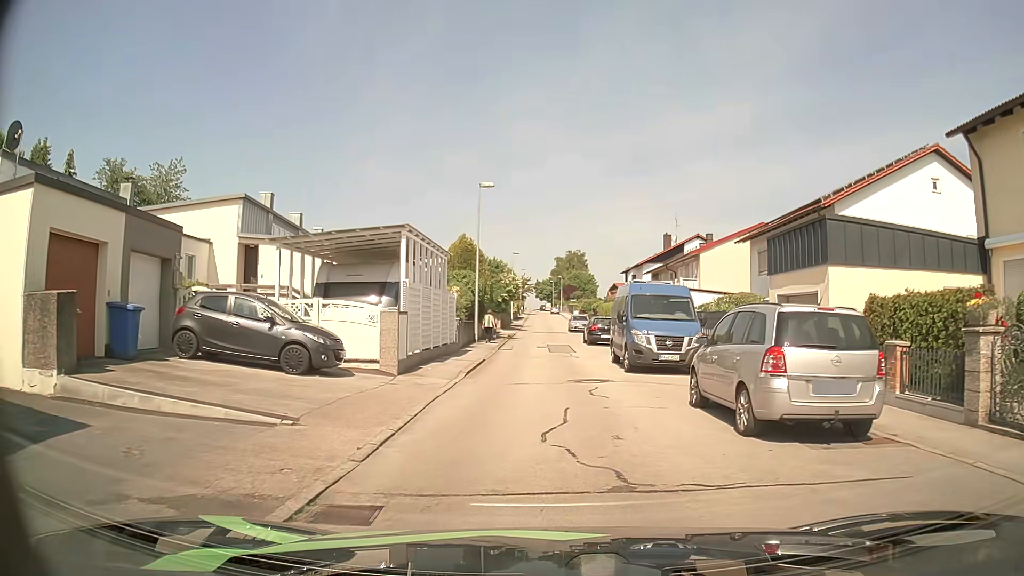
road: residential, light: Day
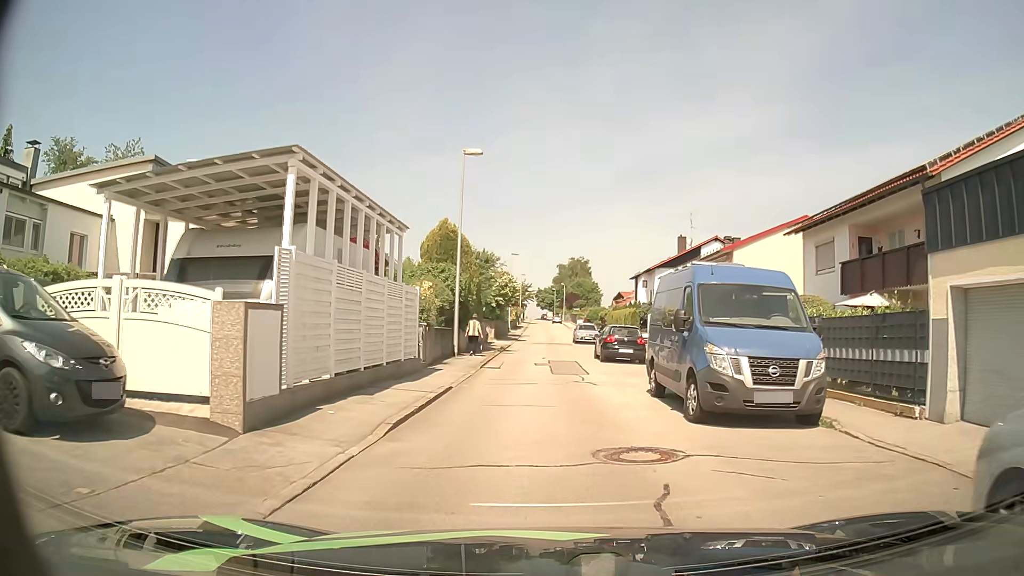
(-0.1, +8.0) m; +1°
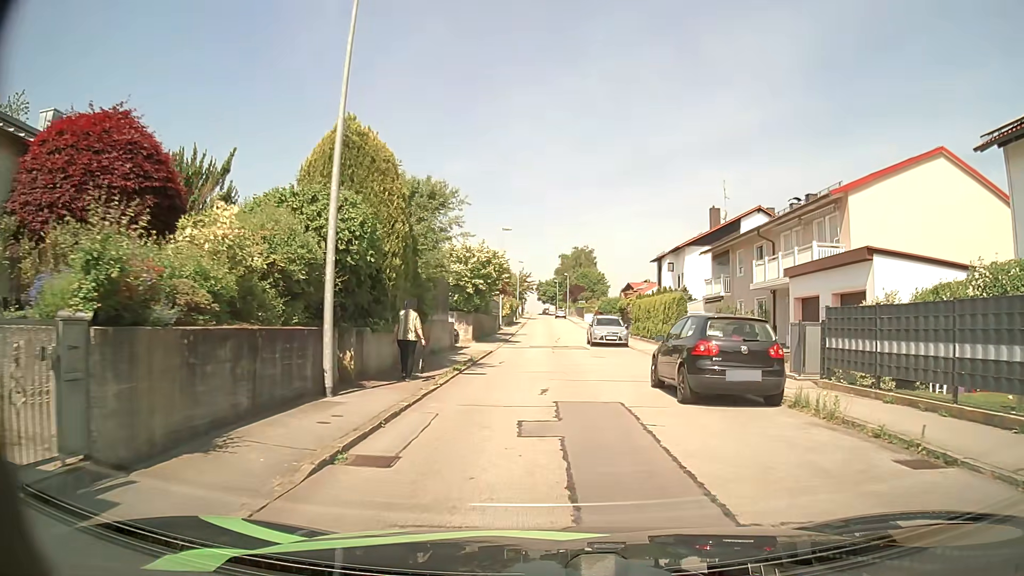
(-0.3, +15.5) m; -1°
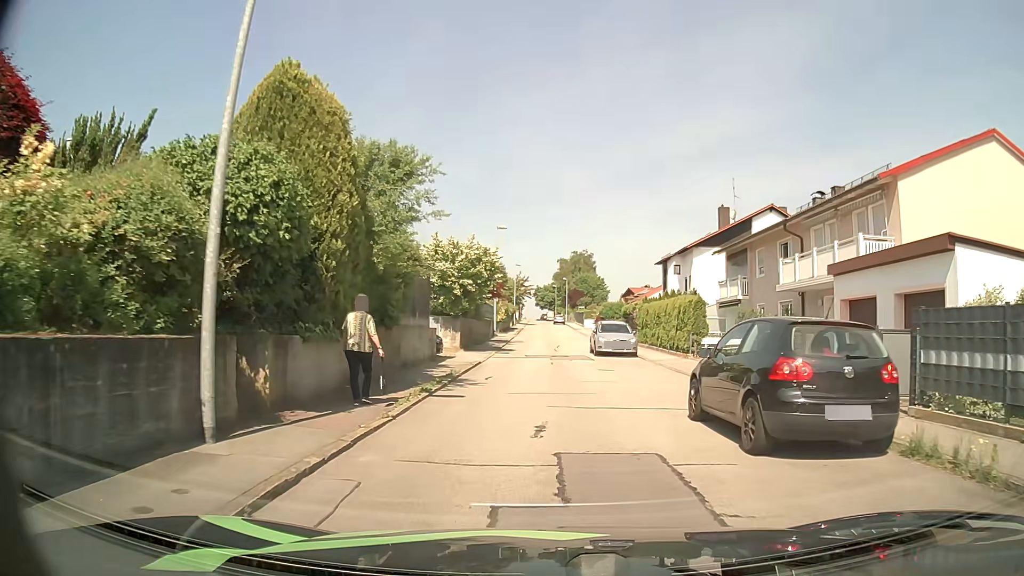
(0.0, +4.0) m; 0°
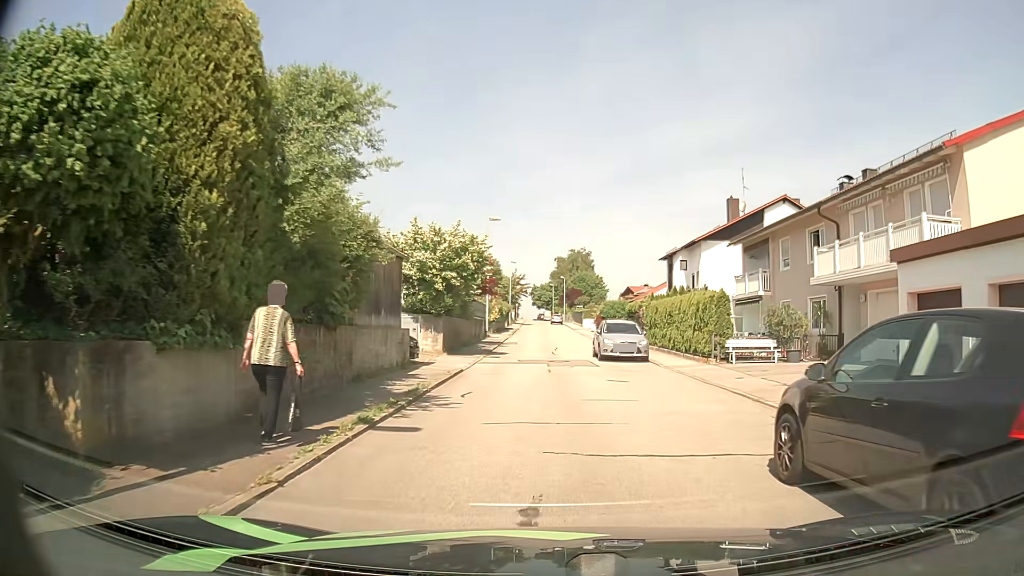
(0.0, +4.0) m; +1°
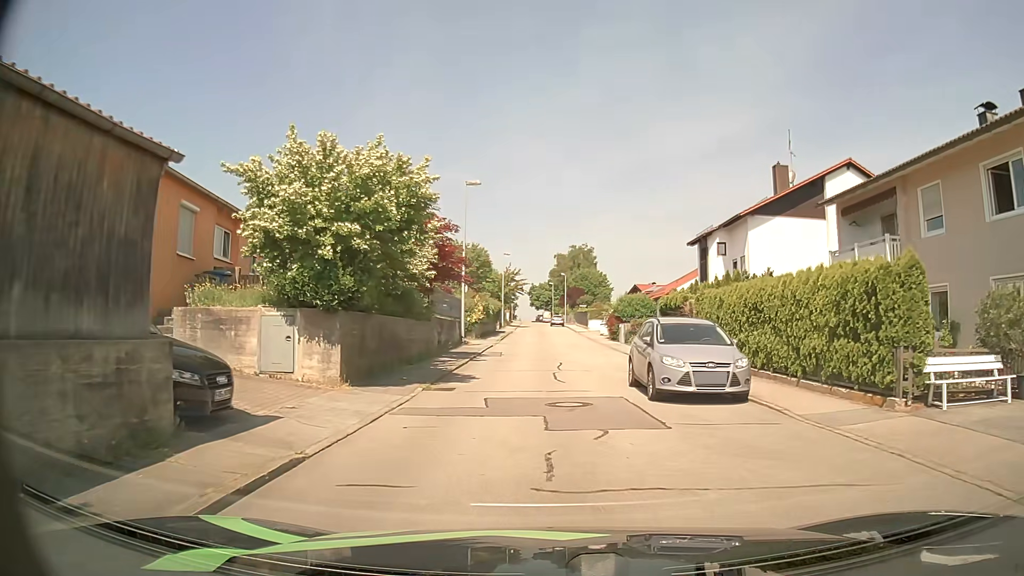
(-0.1, +12.5) m; -1°
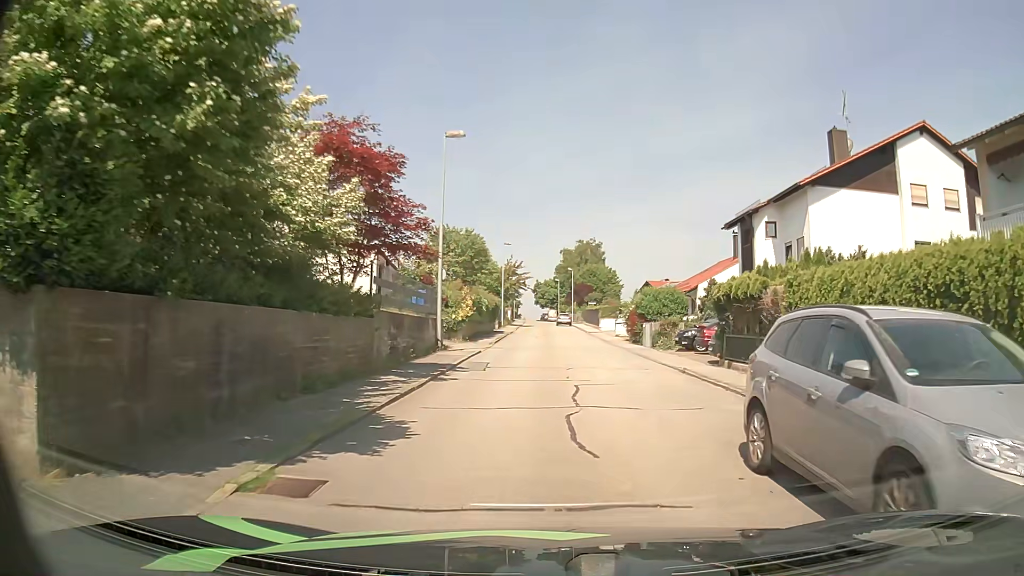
(0.0, +8.7) m; 0°
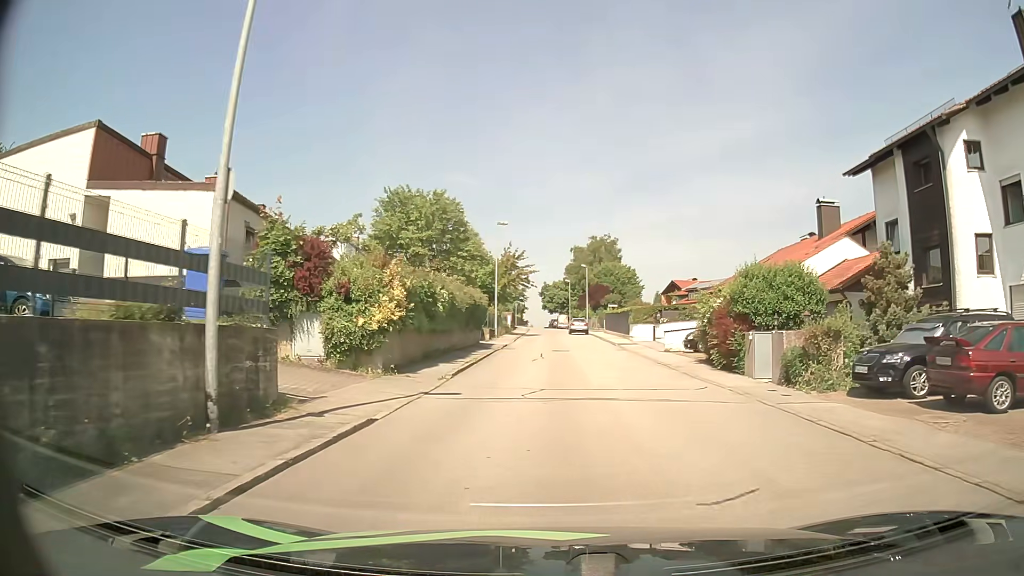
(-0.1, +17.3) m; -1°
